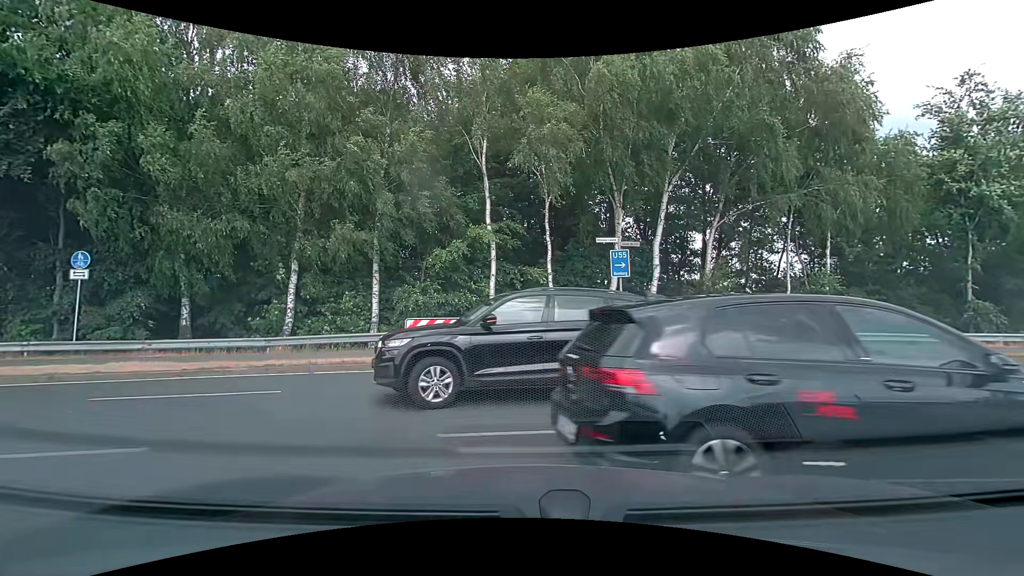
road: secondary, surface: asphalt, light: Day
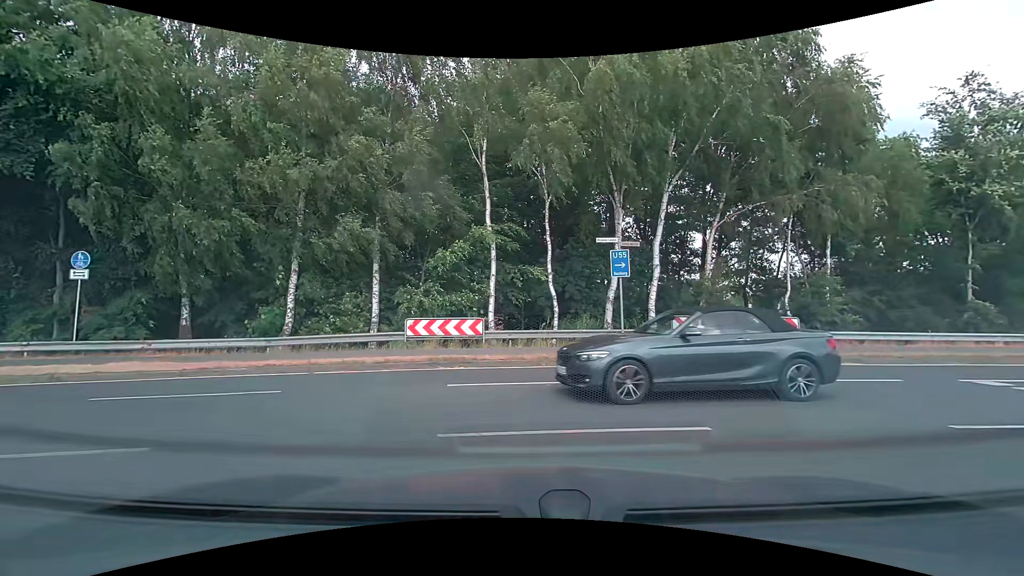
(0.0, 0.0) m; 0°
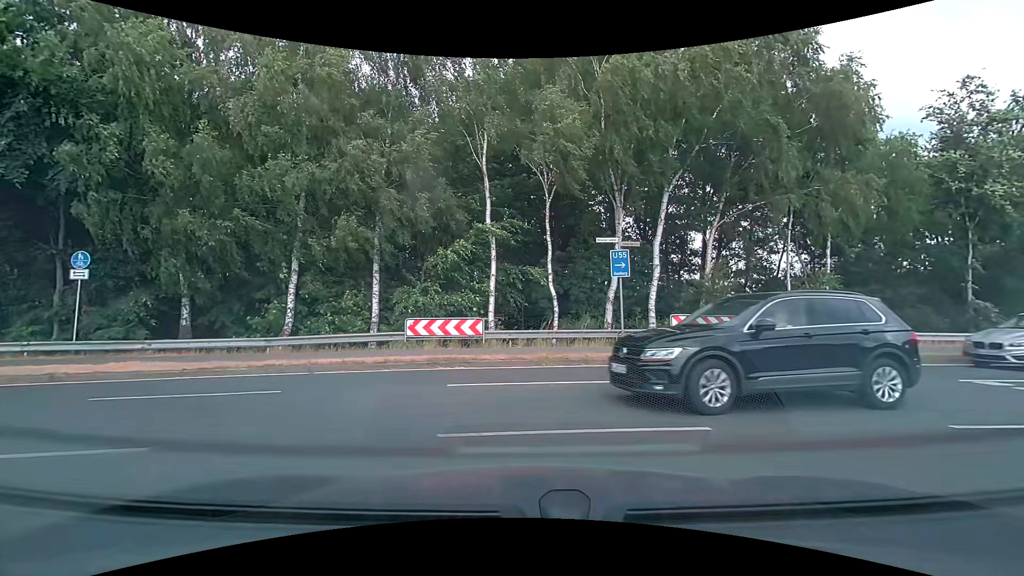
(0.0, 0.0) m; 0°
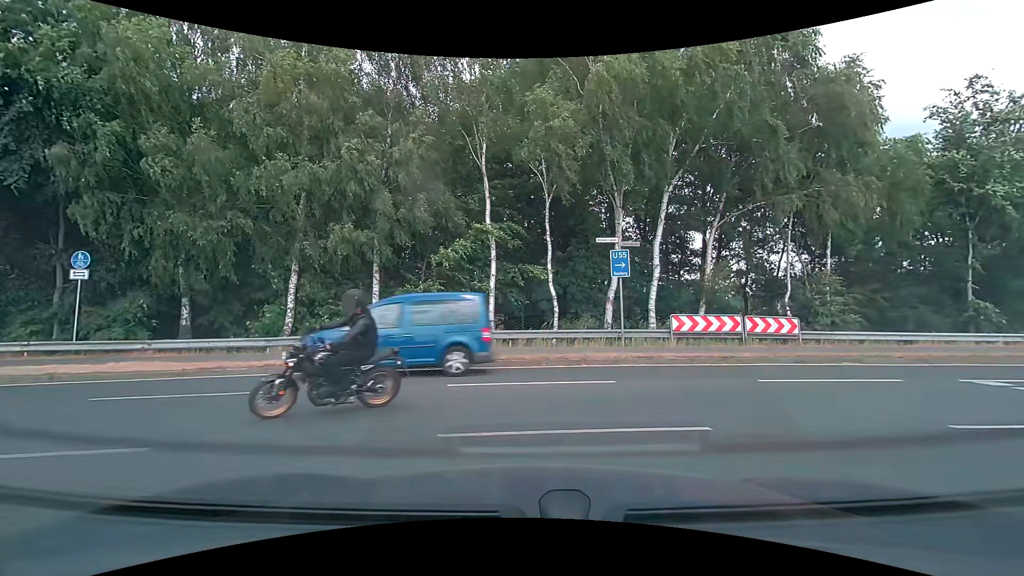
(0.0, 0.0) m; 0°
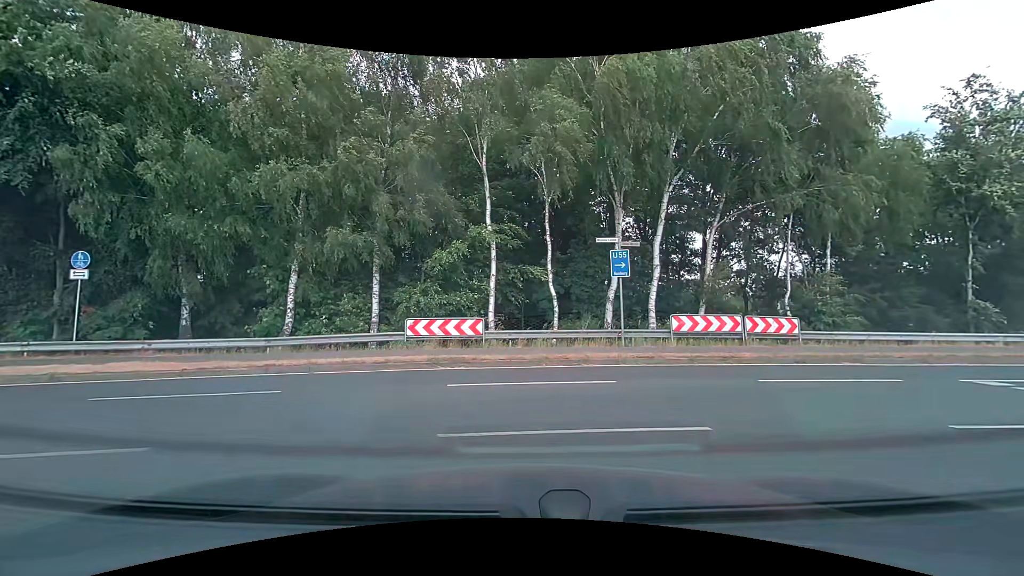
(0.0, 0.0) m; 0°
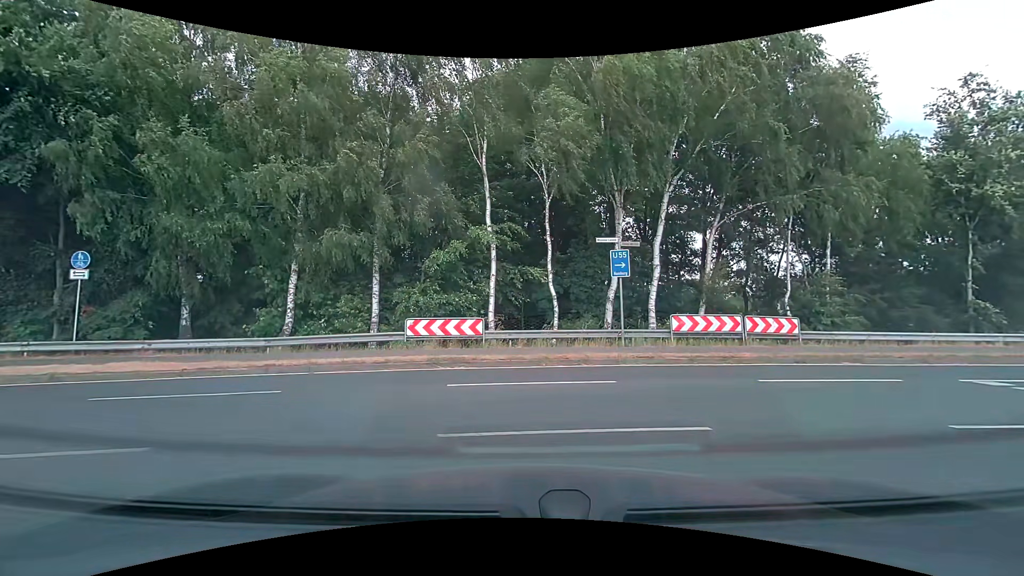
(0.0, 0.0) m; 0°
